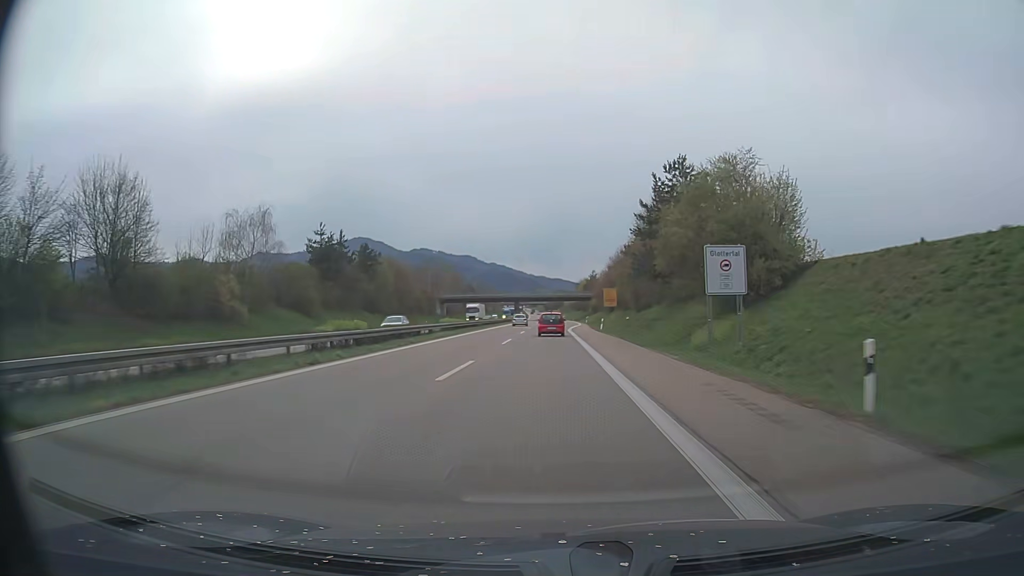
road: trunk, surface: asphalt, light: Day
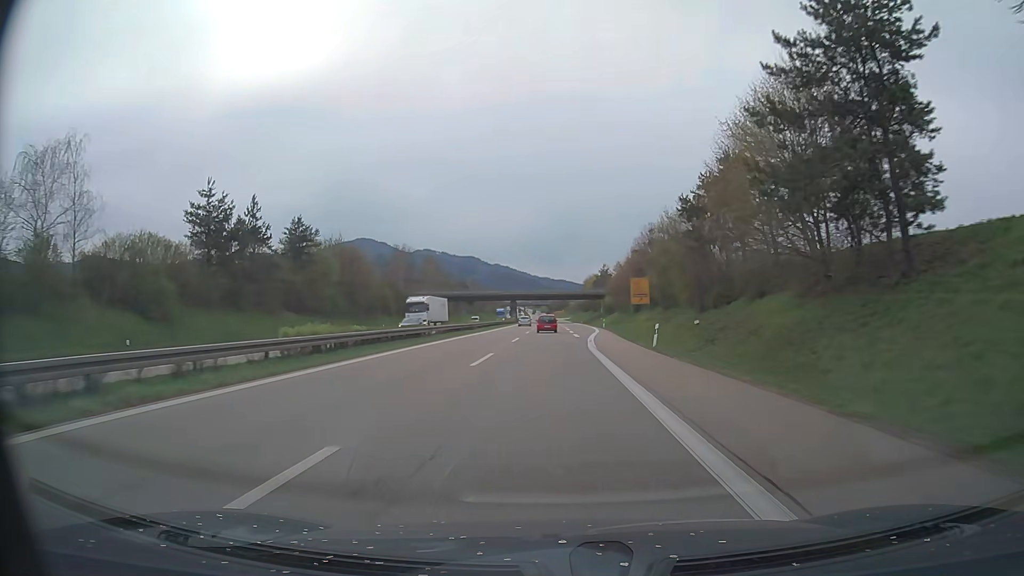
(-0.1, +30.1) m; 0°
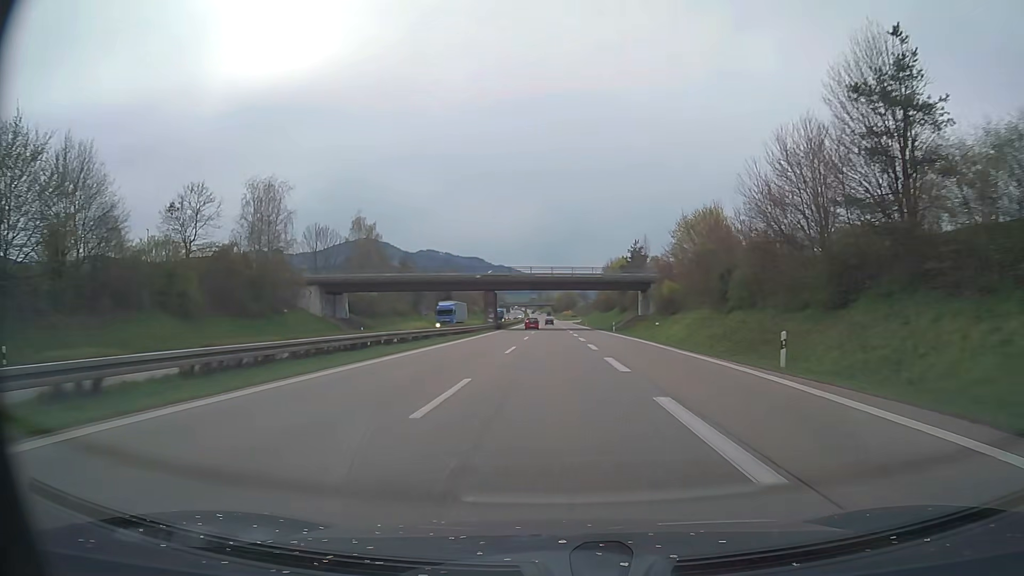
(-0.3, +61.1) m; 0°
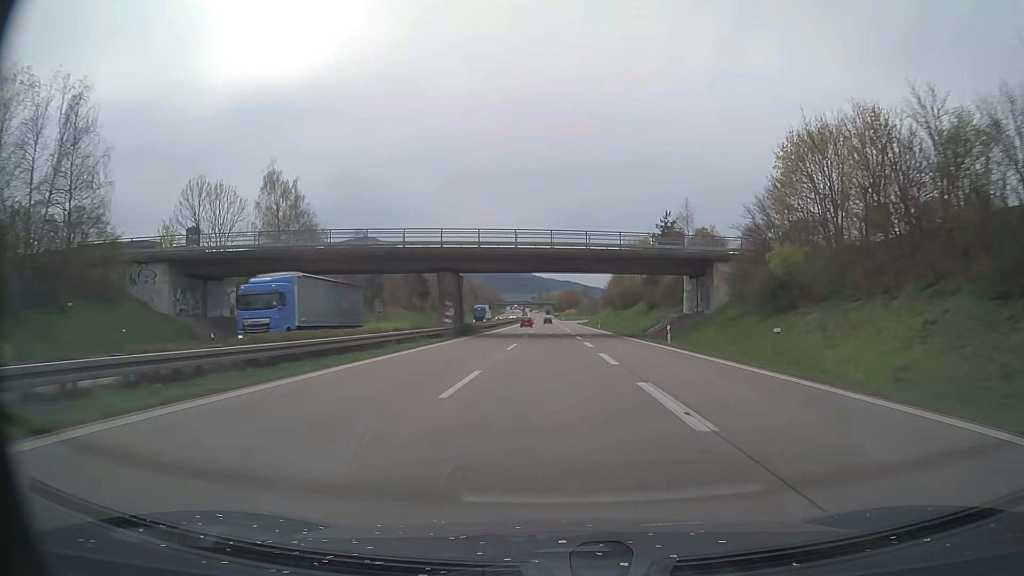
(+0.1, +32.5) m; 0°
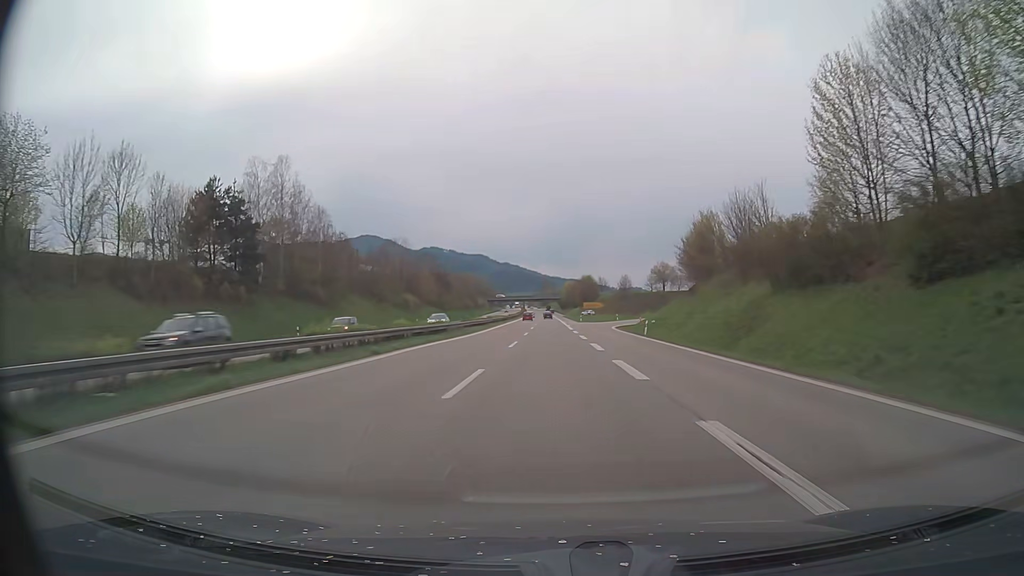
(-0.4, +87.0) m; -1°
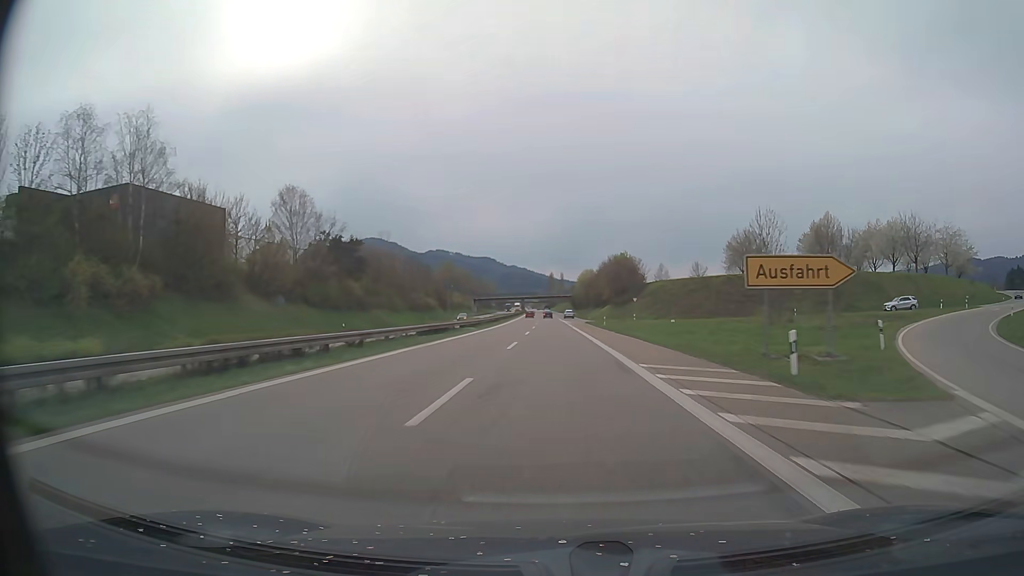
(-0.5, +89.0) m; -1°
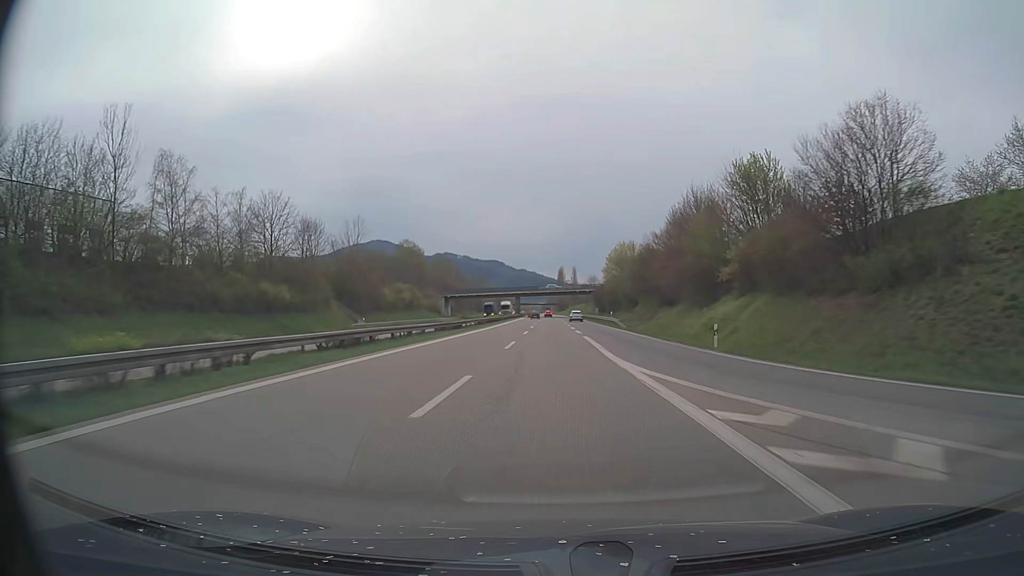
(-0.4, +85.6) m; -1°
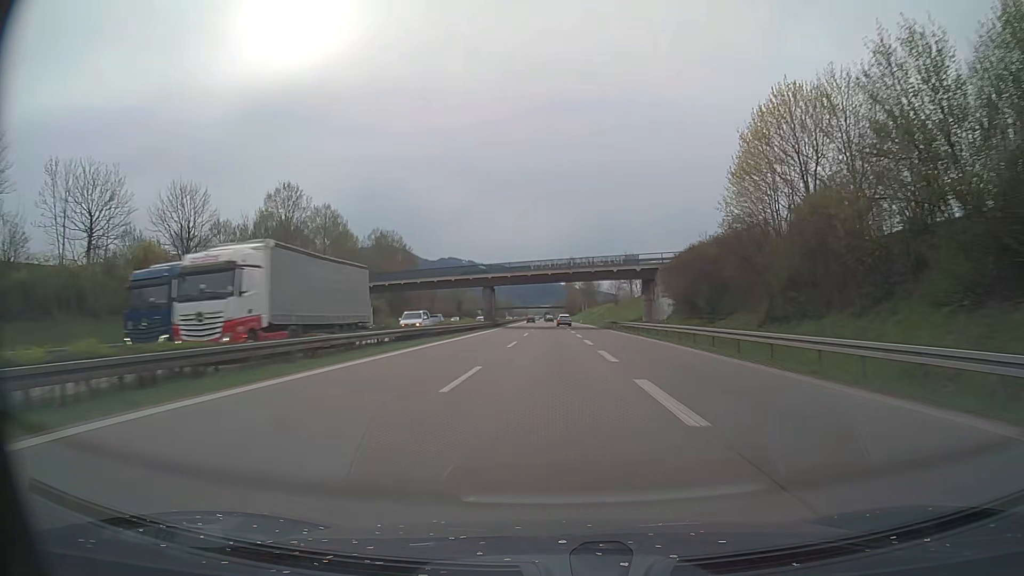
(-0.3, +83.4) m; -1°
(0, +10) (0, +20) (0, +30) (0, +40) (0, +50) (0, +60) (0, +70) (0, +80) (0, +90) (-1, +100) m
